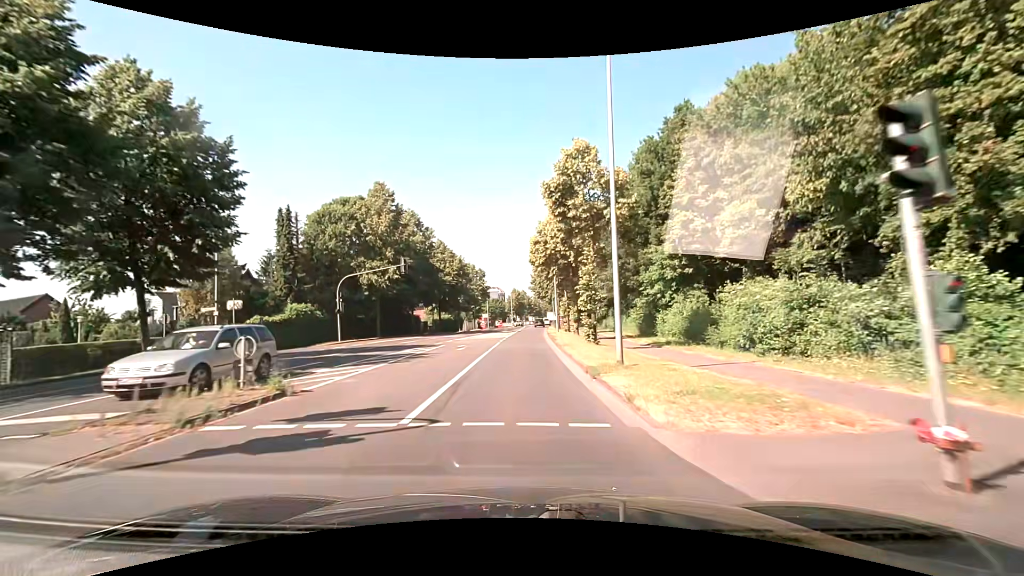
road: secondary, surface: asphalt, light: Day
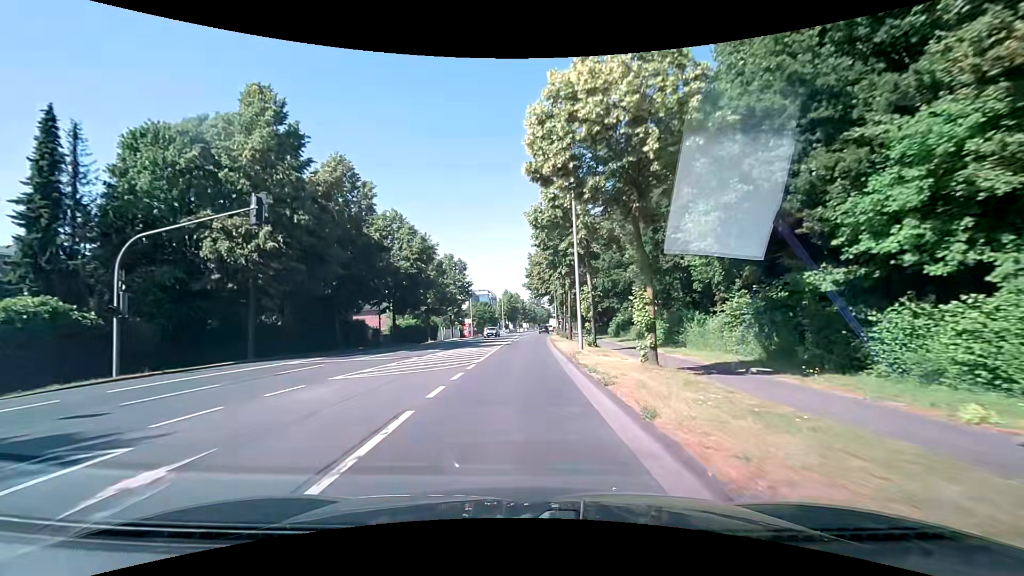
(+0.2, +22.9) m; +1°
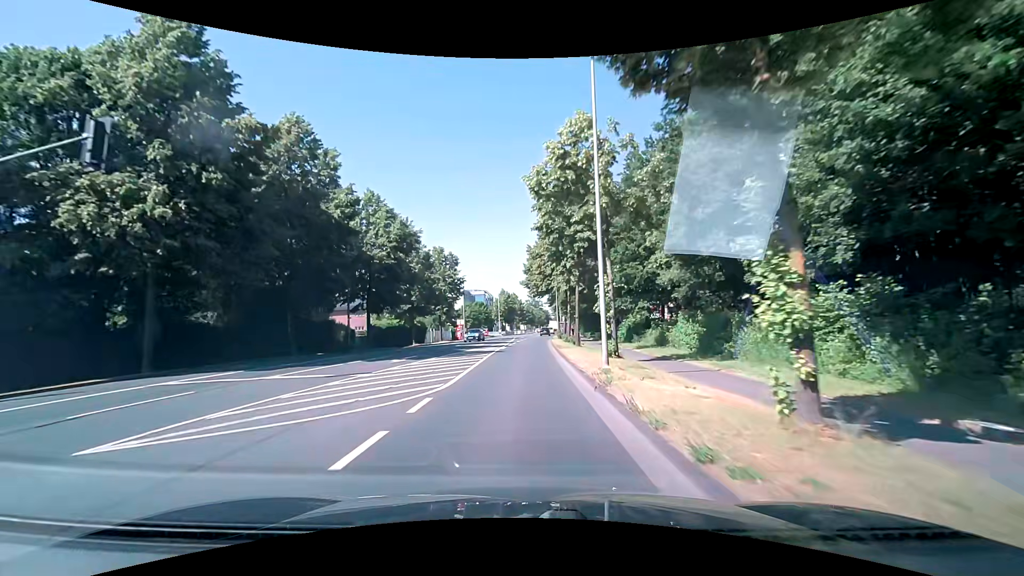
(-0.1, +7.6) m; -1°
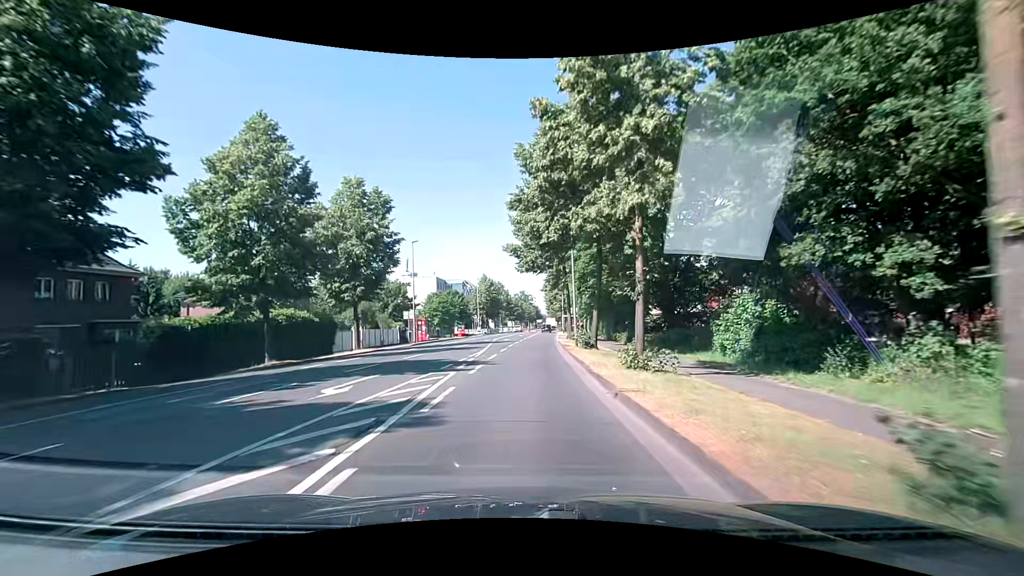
(+0.5, +30.4) m; +1°
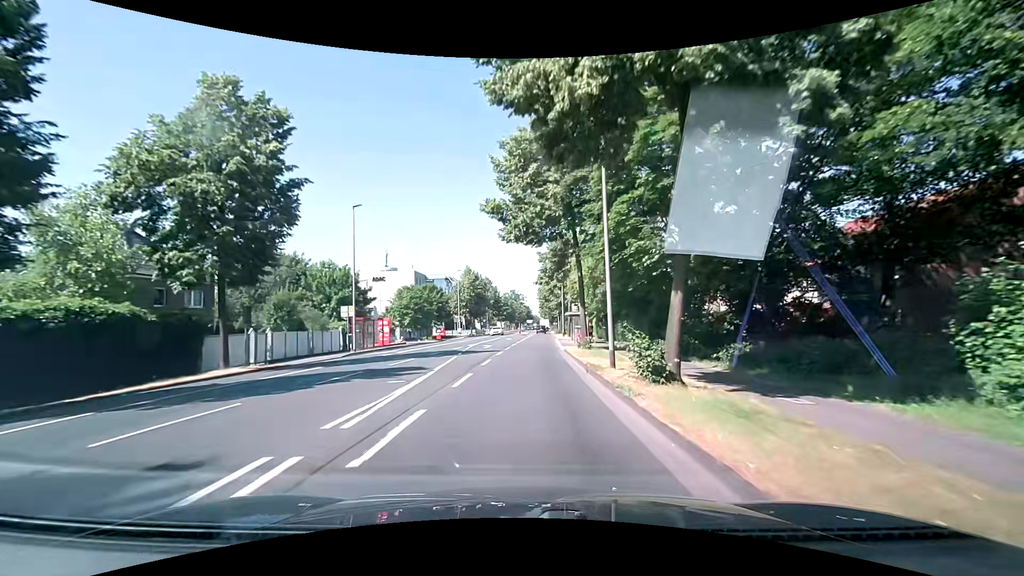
(+0.1, +15.3) m; +1°
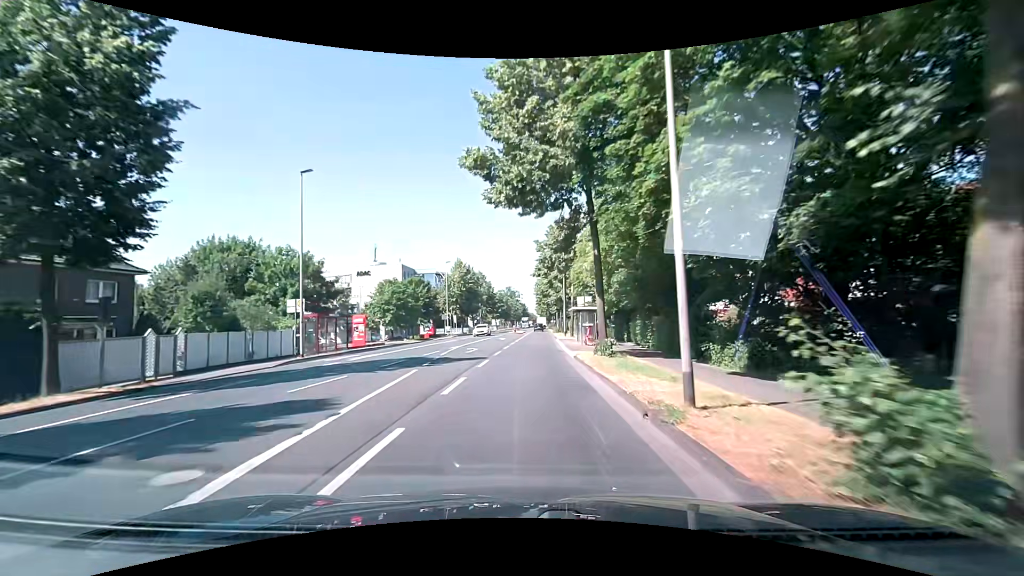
(+0.1, +7.6) m; +1°
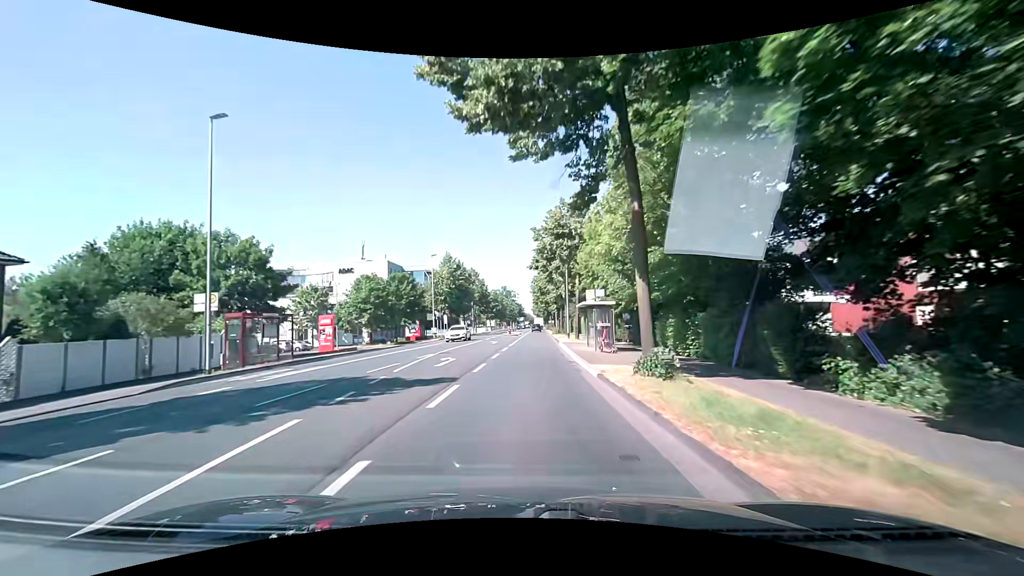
(-0.1, +7.6) m; 0°
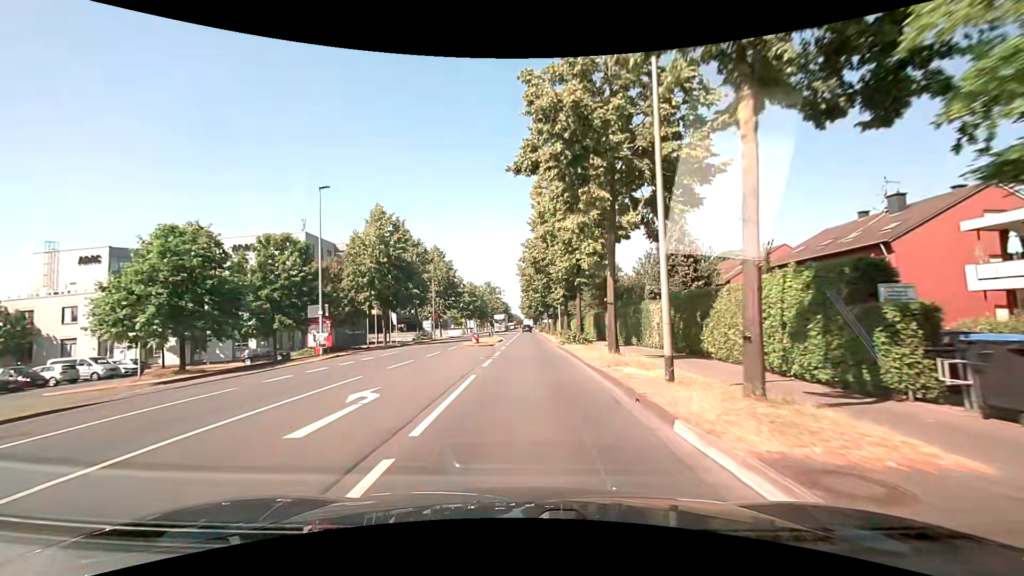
(+0.6, +30.7) m; +1°
(0, +10) (0, +20) (+1, +30) (+1, +40) (+1, +50) (+1, +60) (+1, +70) (+2, +80) (+2, +90) (+2, +100) m
